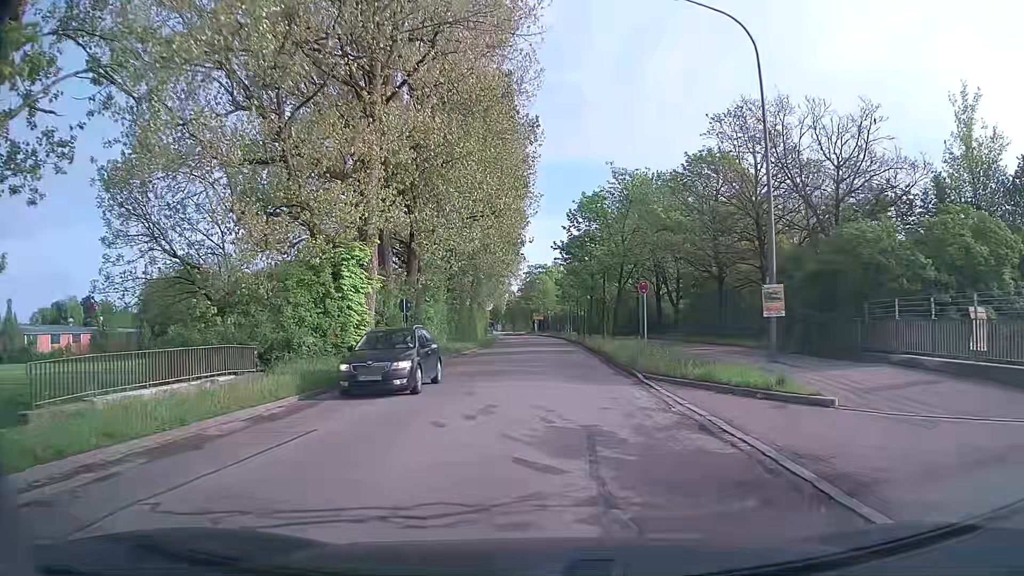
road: tertiary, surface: asphalt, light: Day
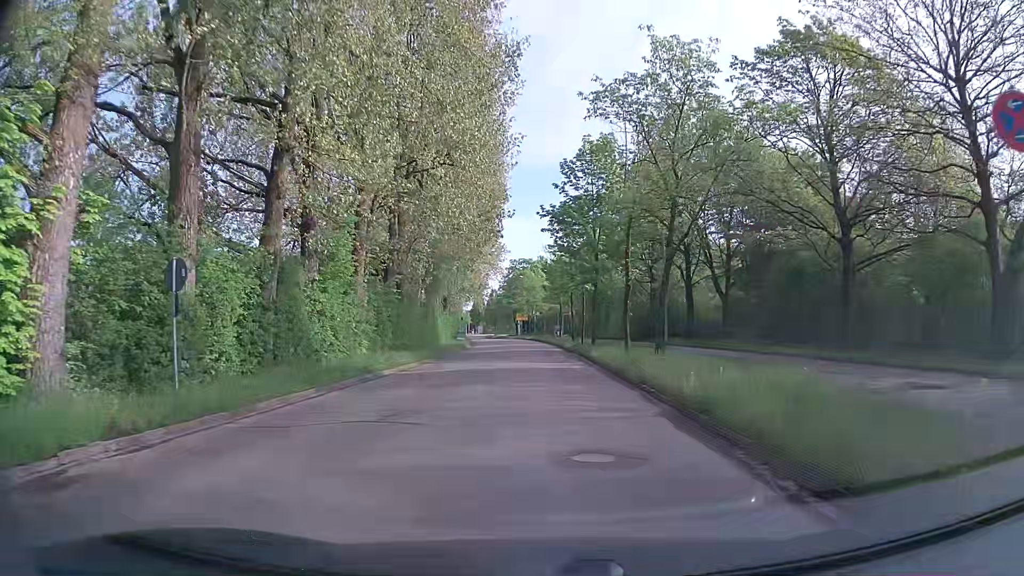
(+0.4, +18.0) m; +2°
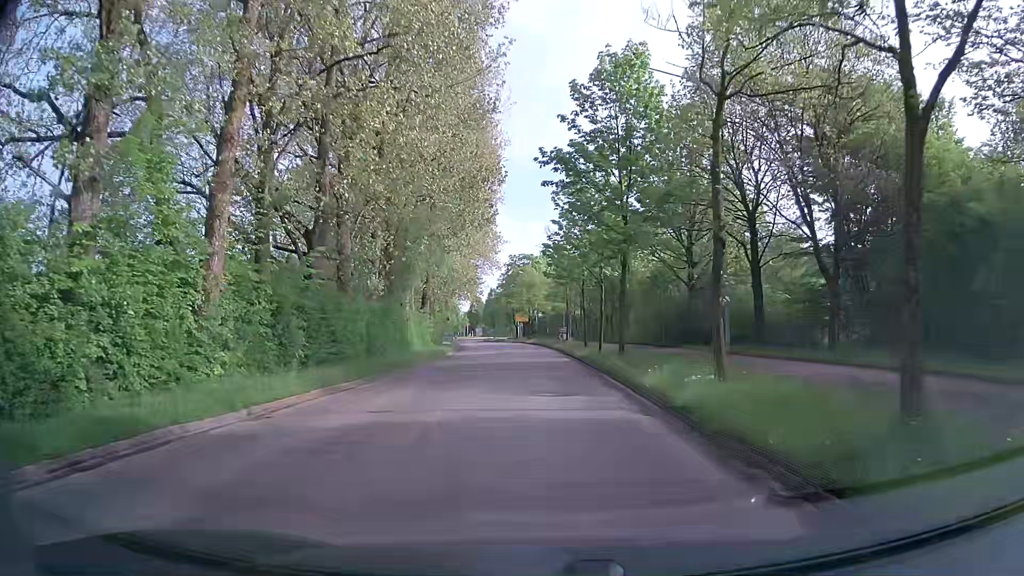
(+0.1, +13.6) m; 0°
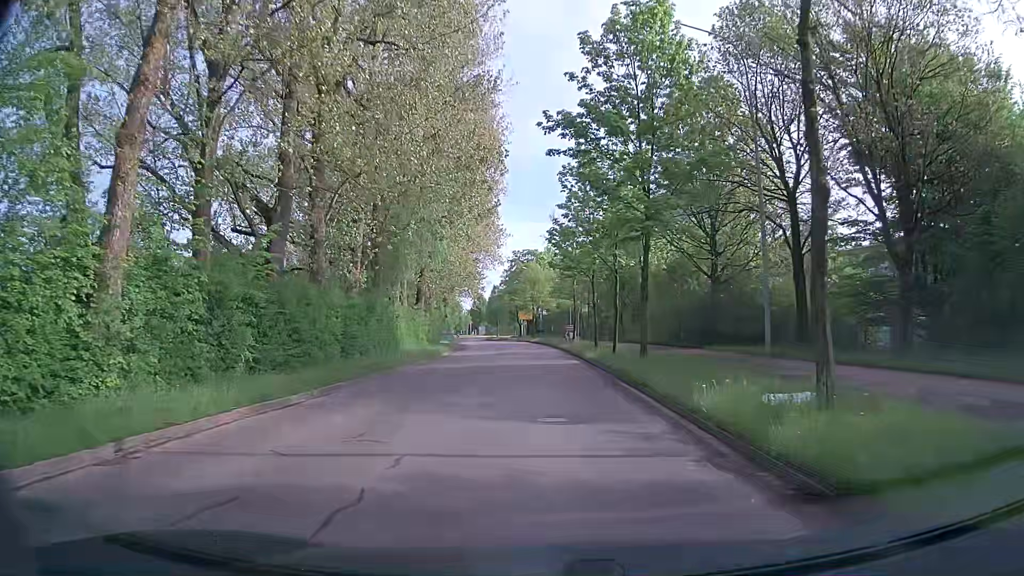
(0.0, +4.6) m; +1°
